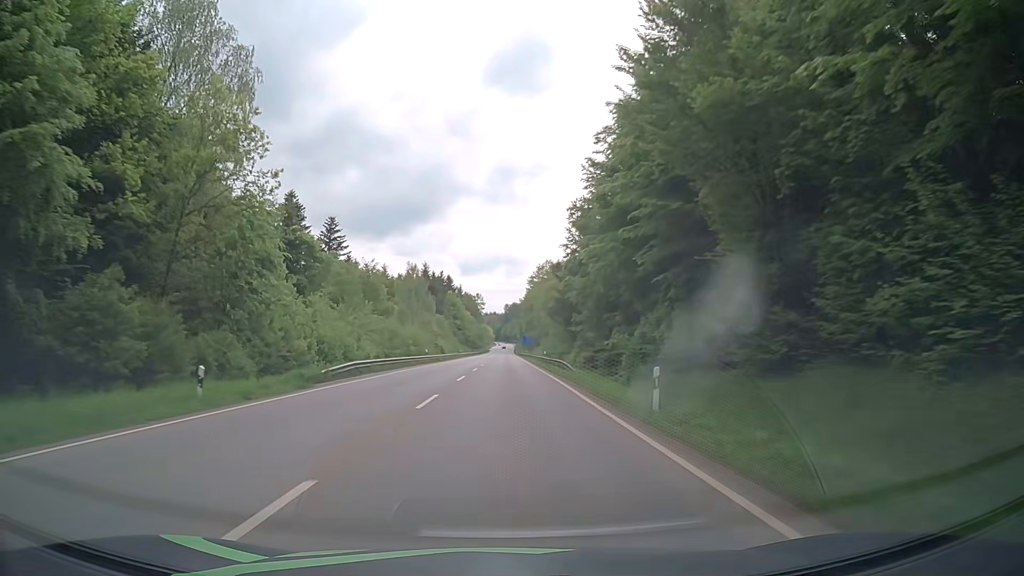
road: secondary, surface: asphalt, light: Day
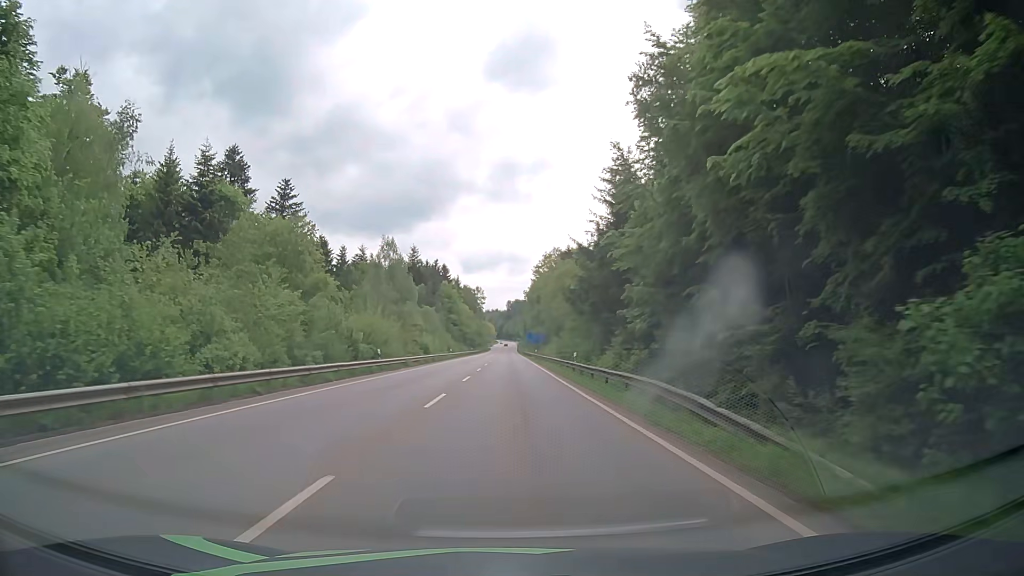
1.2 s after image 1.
(0.0, +24.0) m; 0°
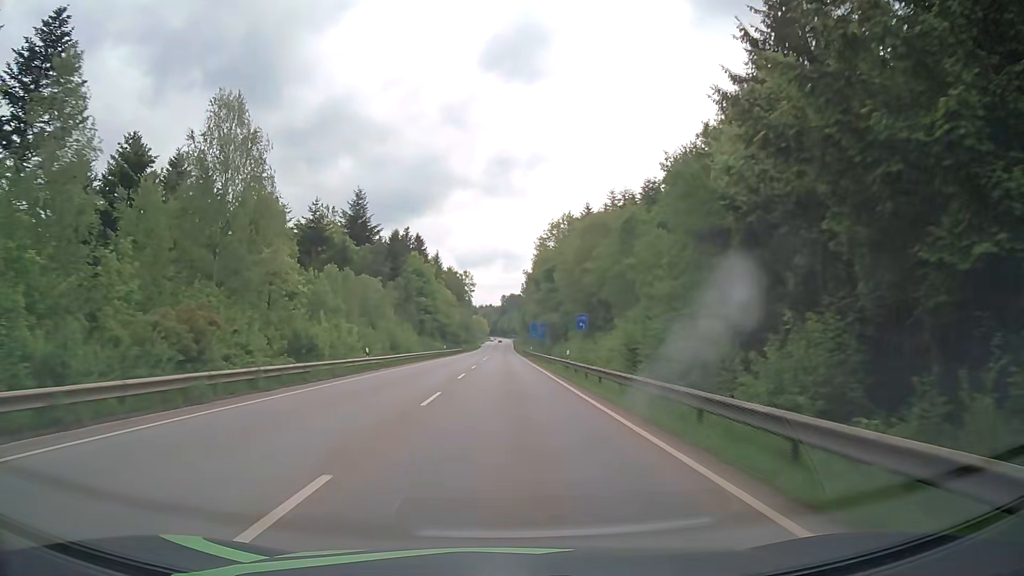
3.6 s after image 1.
(+0.3, +48.4) m; 0°
(0, +10) (0, +20) (0, +30) (0, +40) (0, +50) (0, +60) (0, +70) (0, +80) (0, +90) (0, +100) m
